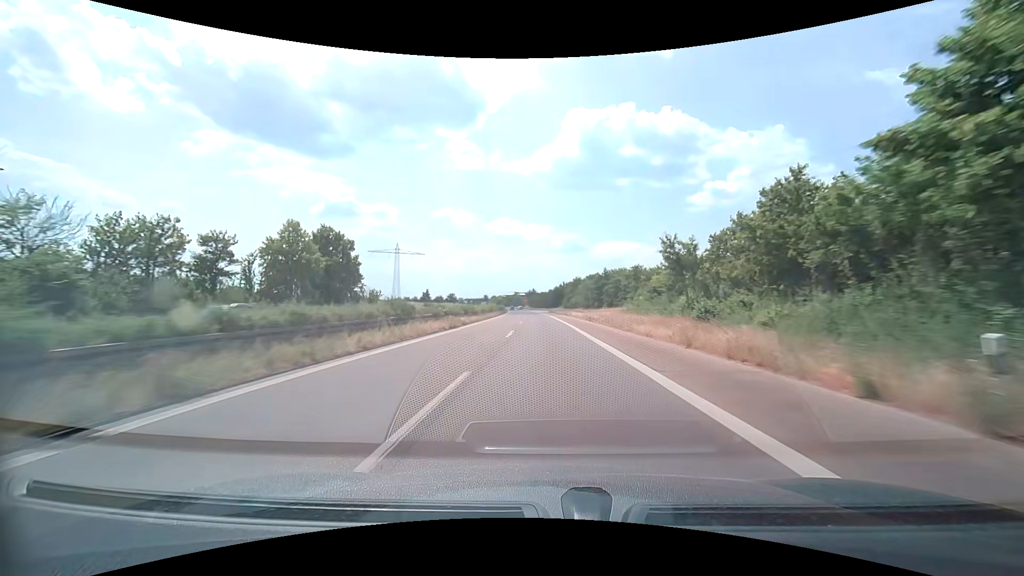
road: trunk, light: Day
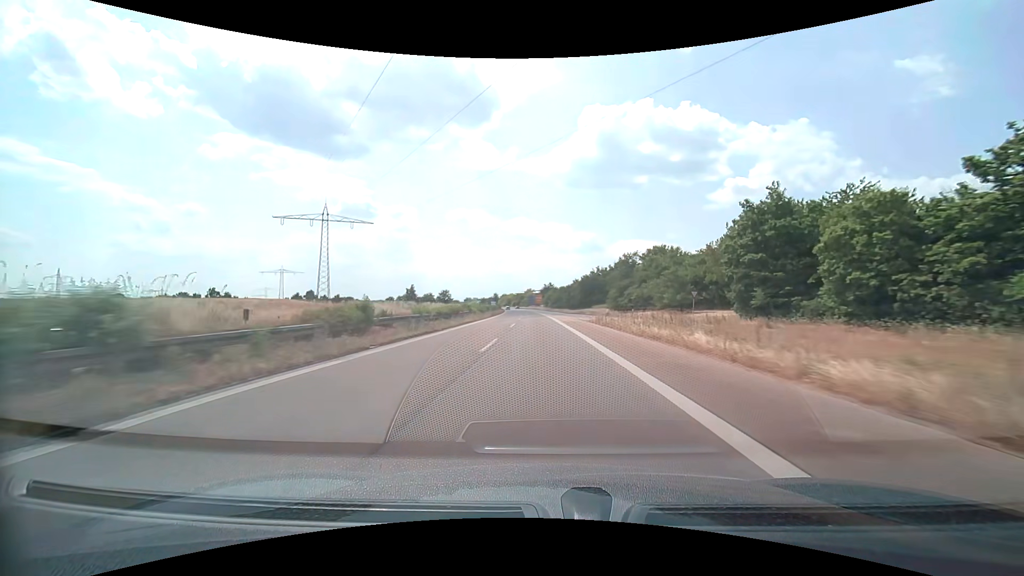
(-1.4, +79.0) m; -2°
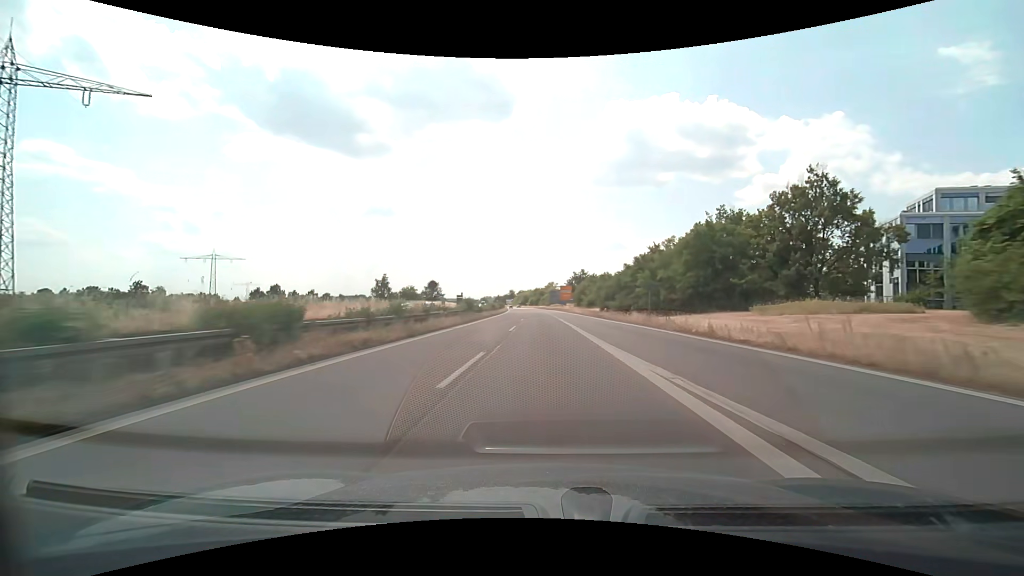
(-2.0, +78.9) m; -3°
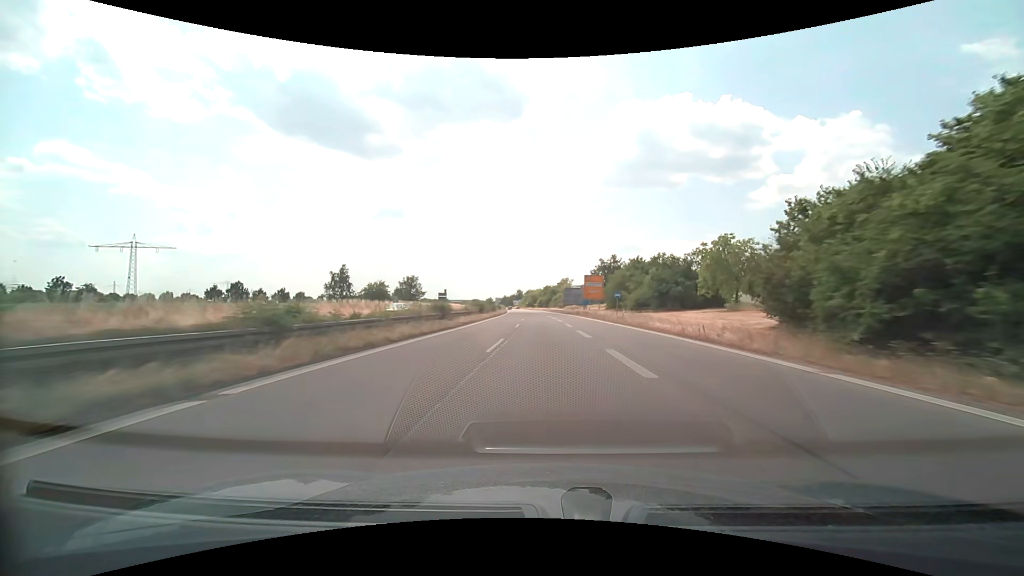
(-0.4, +47.4) m; -1°
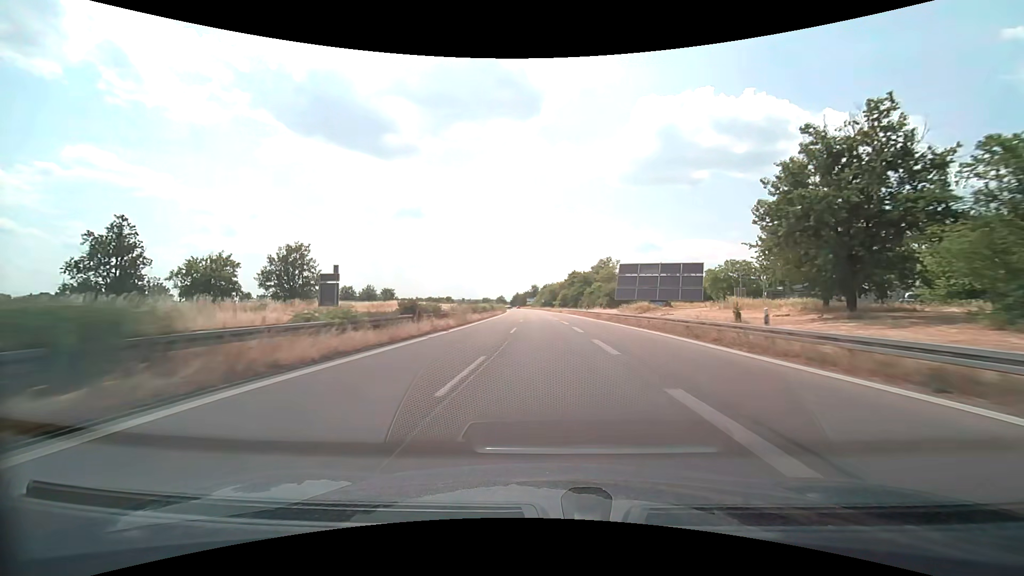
(-1.7, +79.0) m; -2°
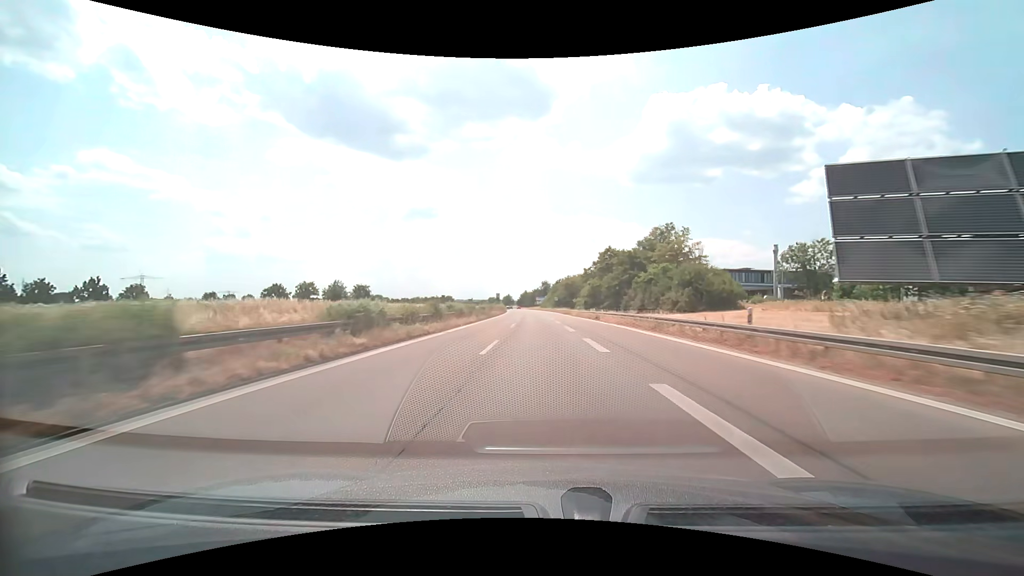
(-0.6, +47.4) m; -1°
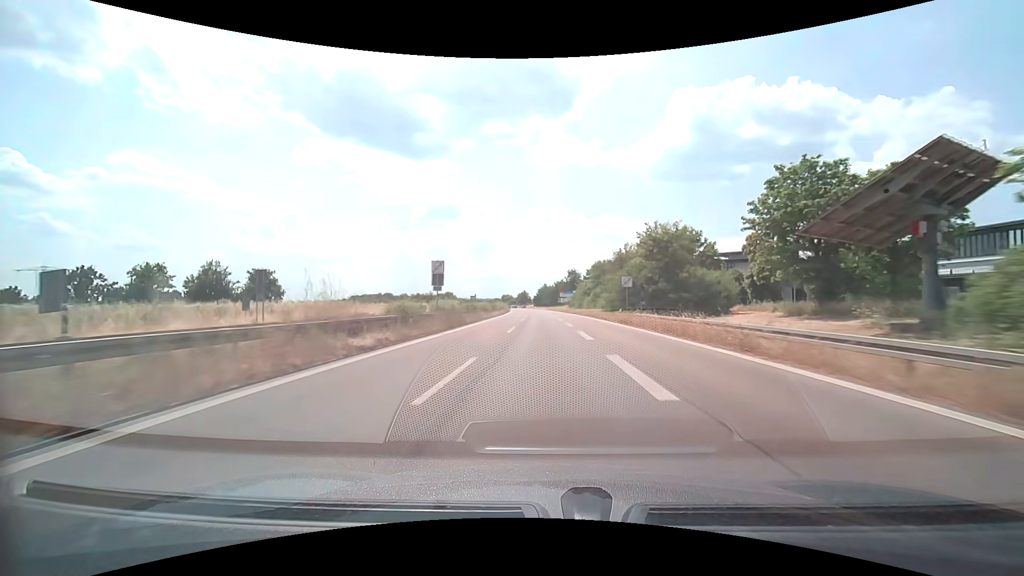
(-2.1, +79.0) m; -3°
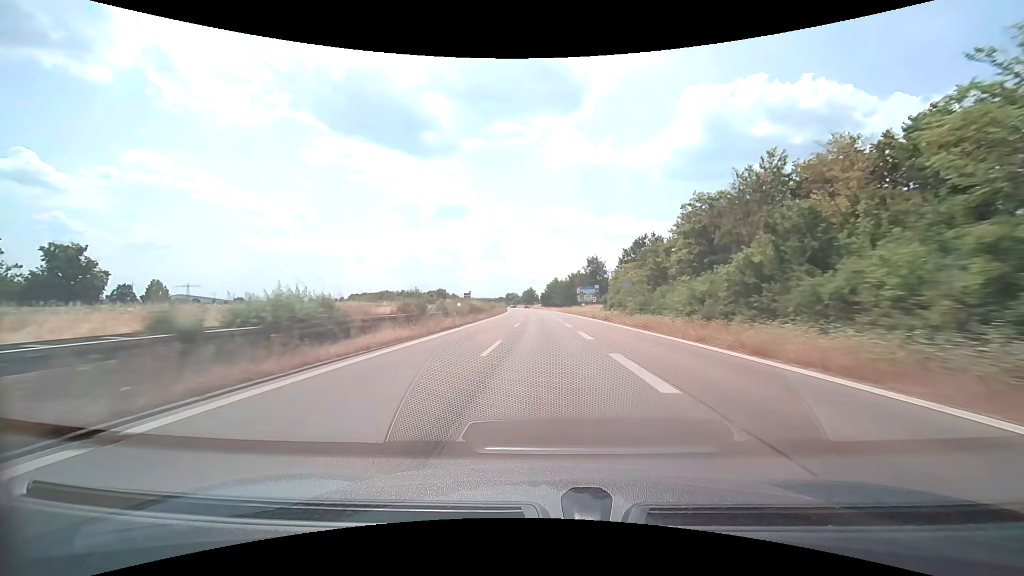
(-0.4, +47.4) m; -1°
(0, +10) (0, +20) (0, +30) (0, +40) (0, +50) (-1, +60) (-1, +70) (-1, +80) (-2, +90) (-2, +100) m
